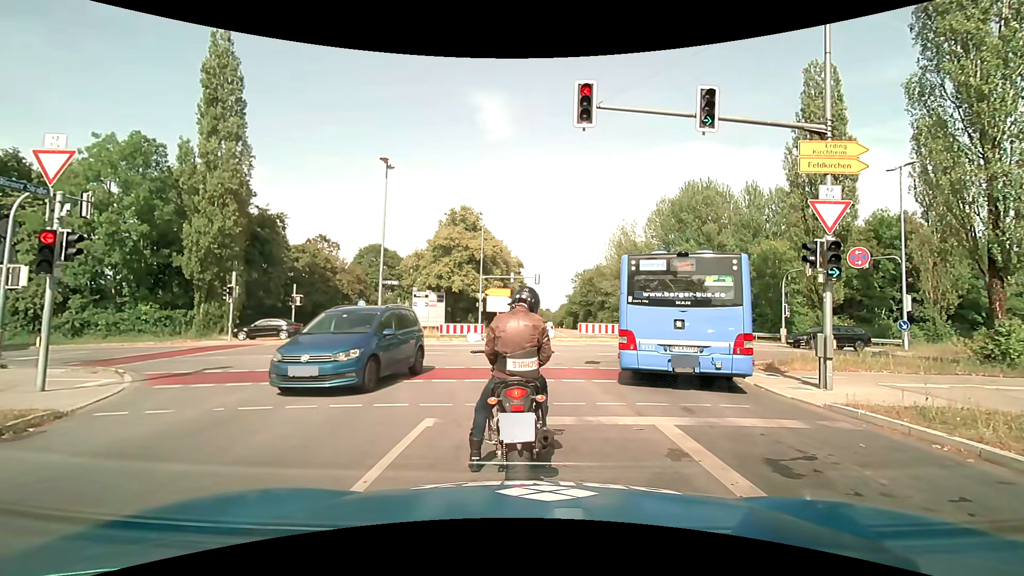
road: tertiary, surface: asphalt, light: Day
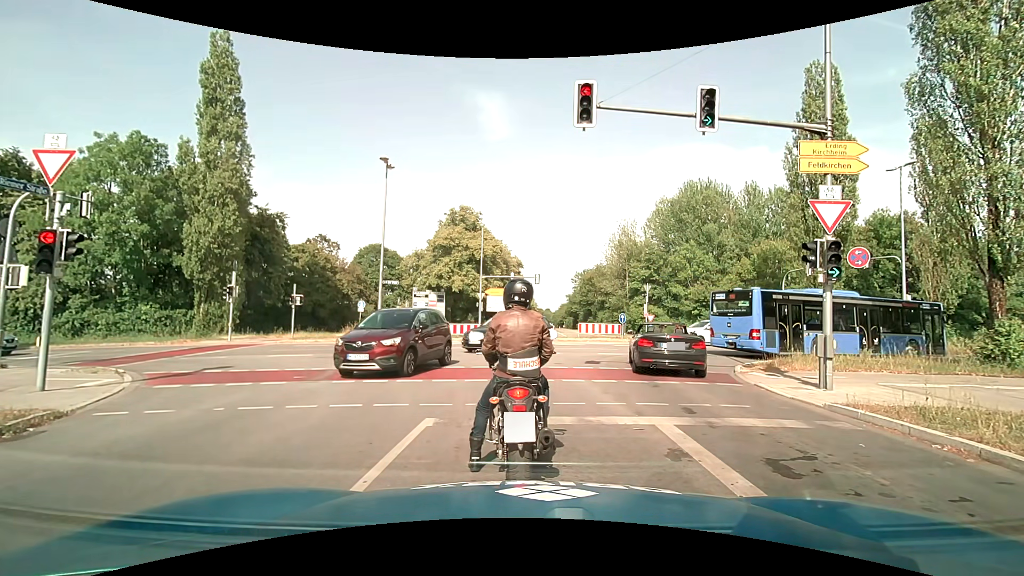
(0.0, +0.1) m; 0°
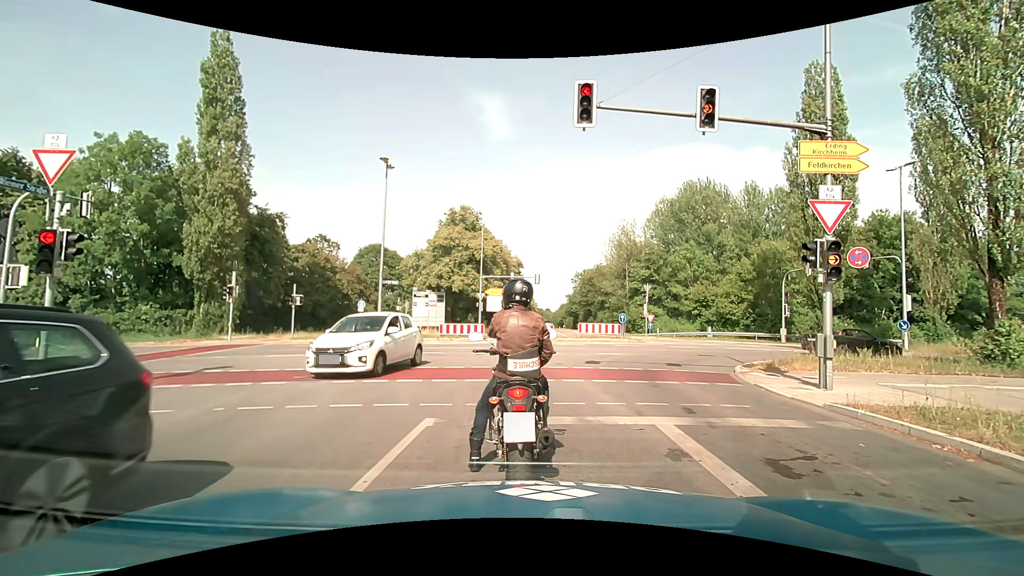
(0.0, 0.0) m; 0°
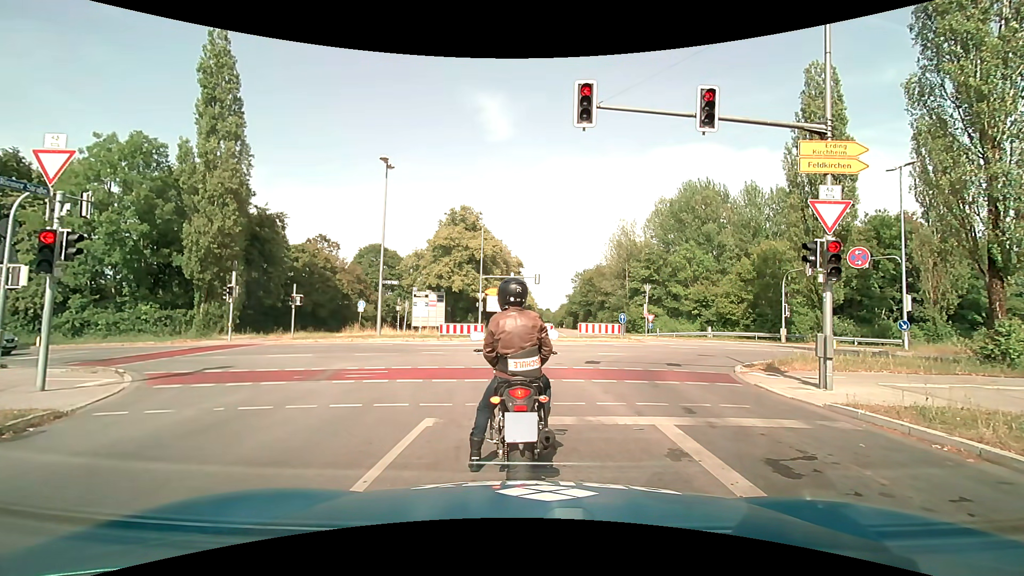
(0.0, 0.0) m; 0°
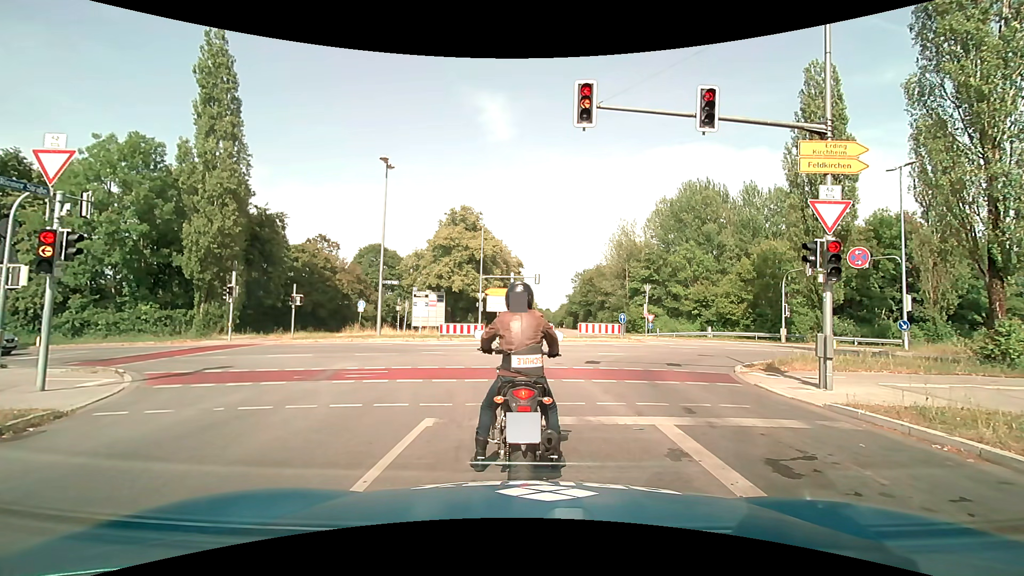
(0.0, 0.0) m; 0°
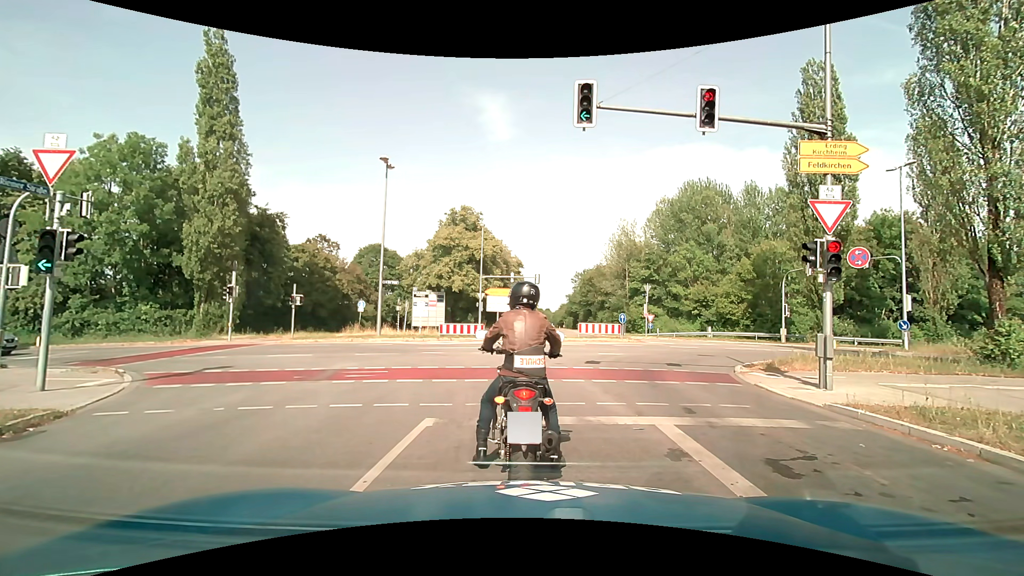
(0.0, 0.0) m; 0°
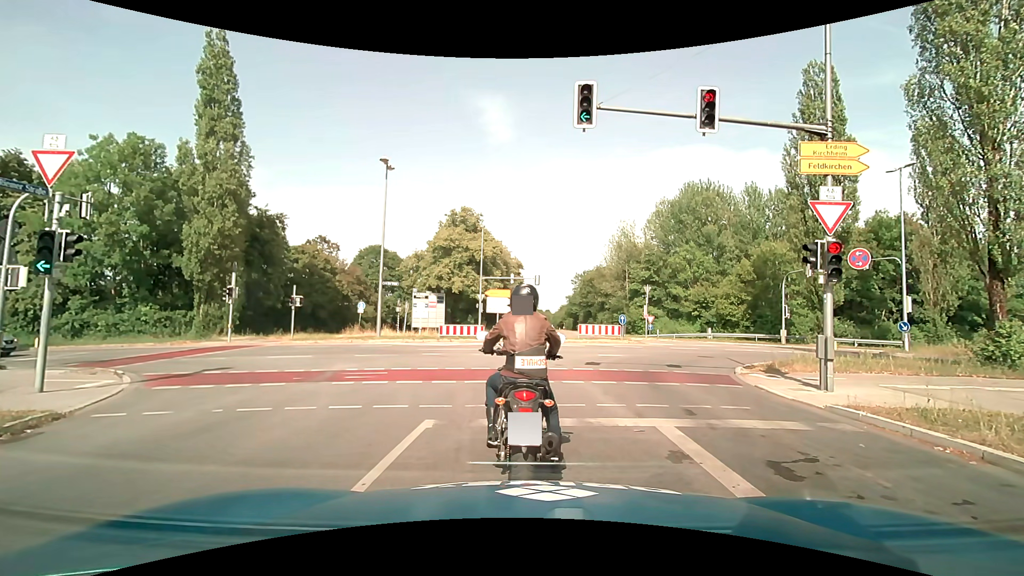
(0.0, 0.0) m; 0°
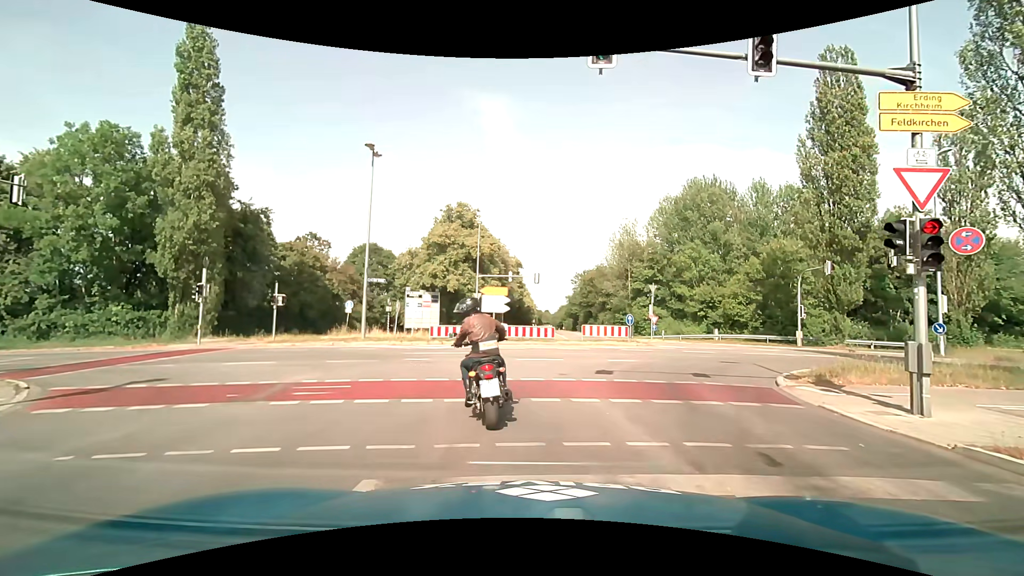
(-0.1, +2.7) m; -1°
